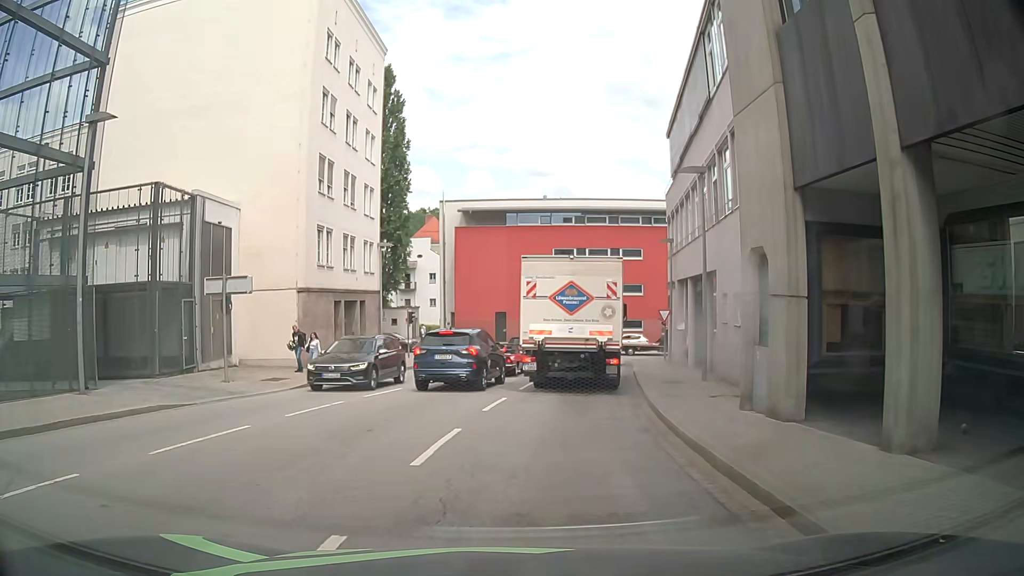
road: tertiary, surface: asphalt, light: Day
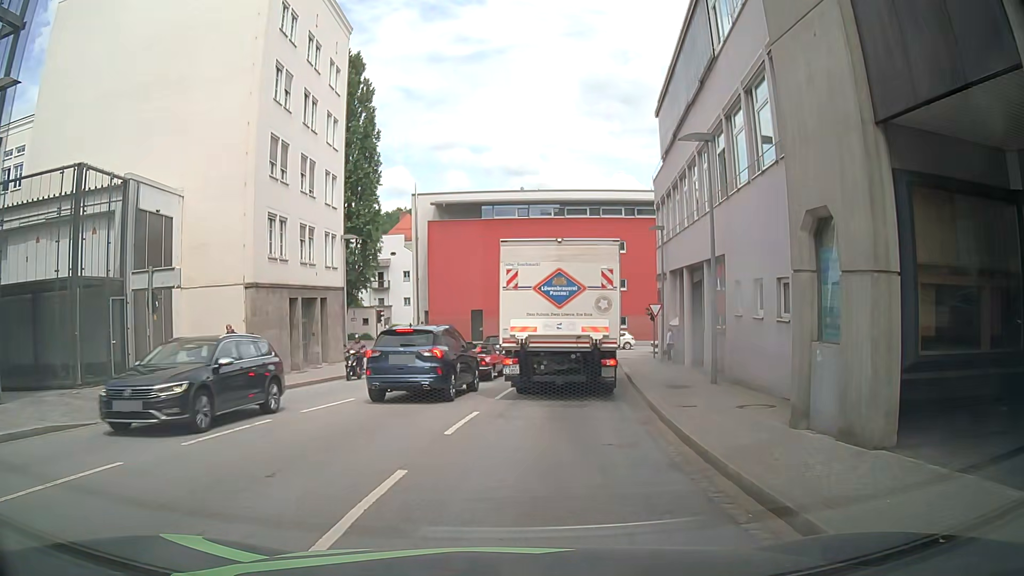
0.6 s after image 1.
(0.0, +3.2) m; 0°
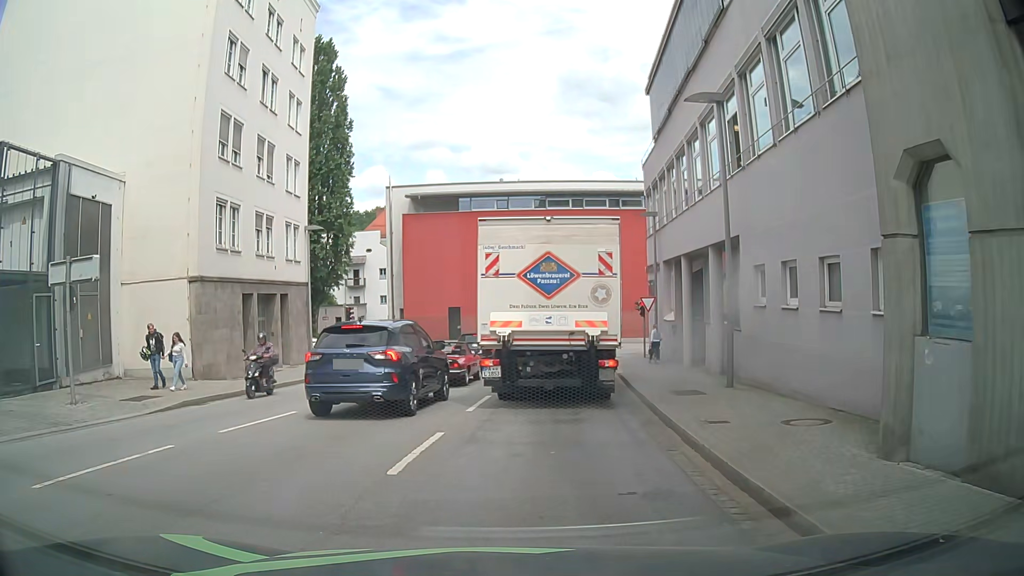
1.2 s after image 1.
(0.0, +2.9) m; +2°
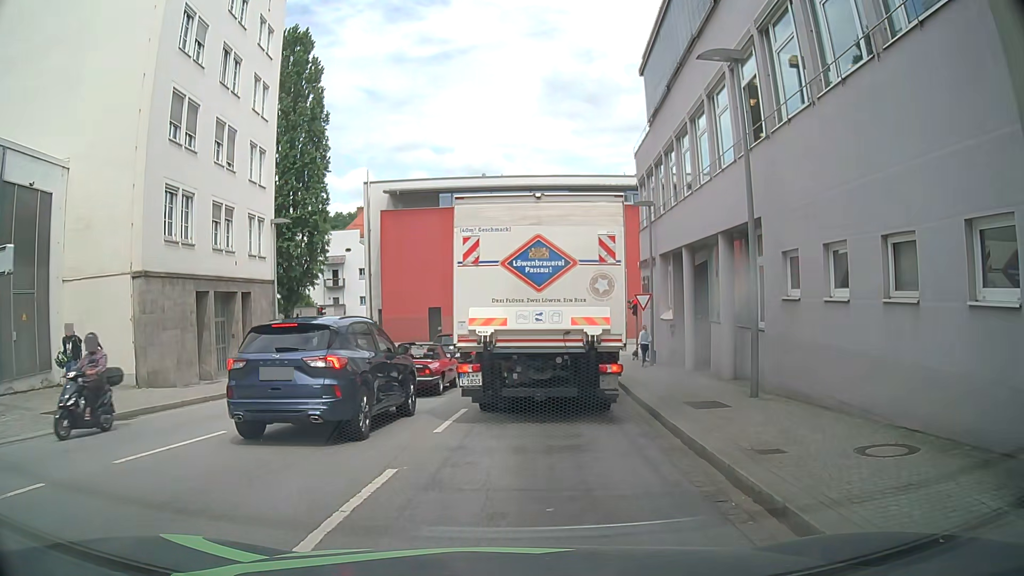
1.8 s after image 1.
(0.0, +2.5) m; -1°
